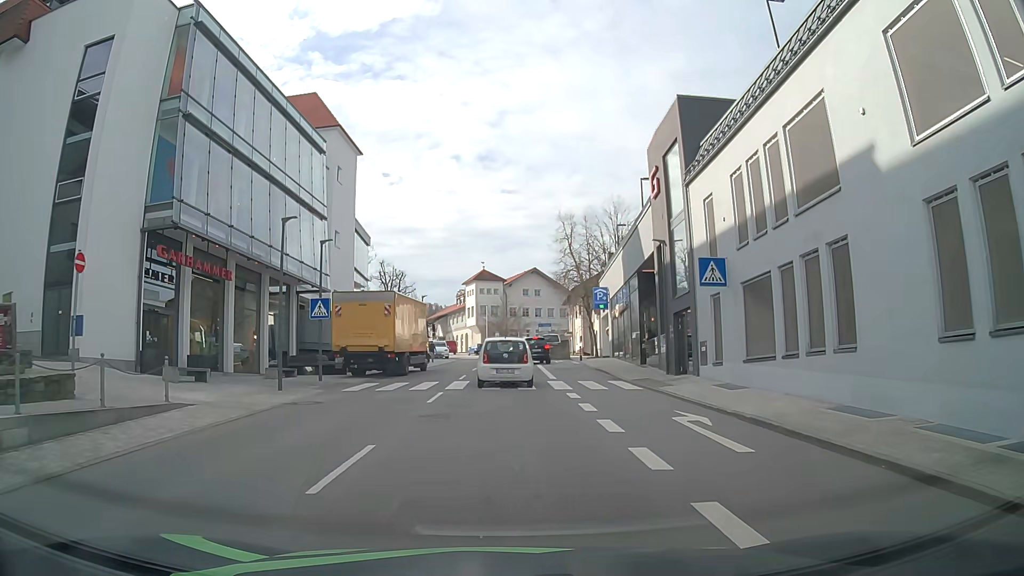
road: tertiary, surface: asphalt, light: Day
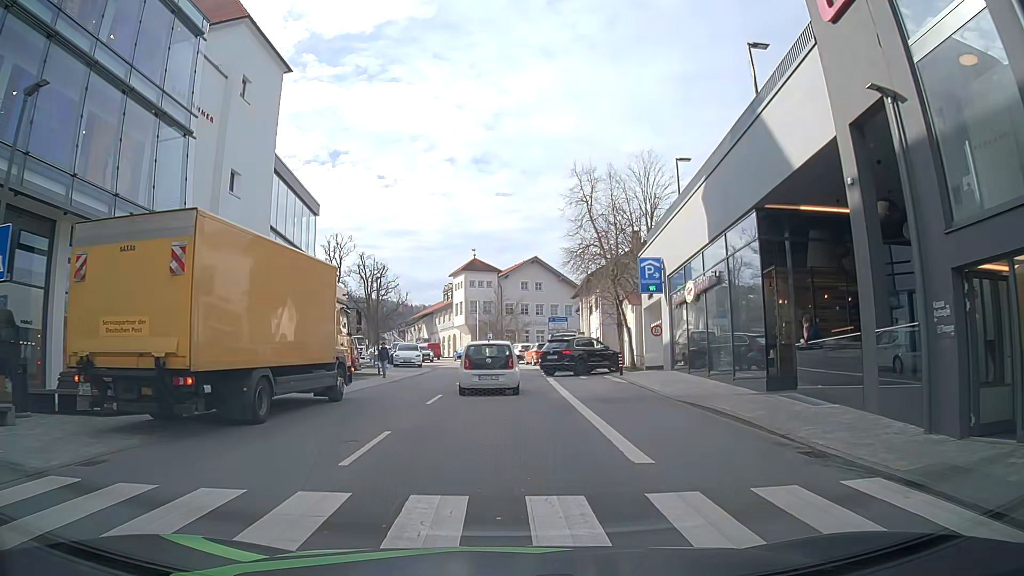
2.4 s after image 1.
(+0.1, +16.9) m; +1°
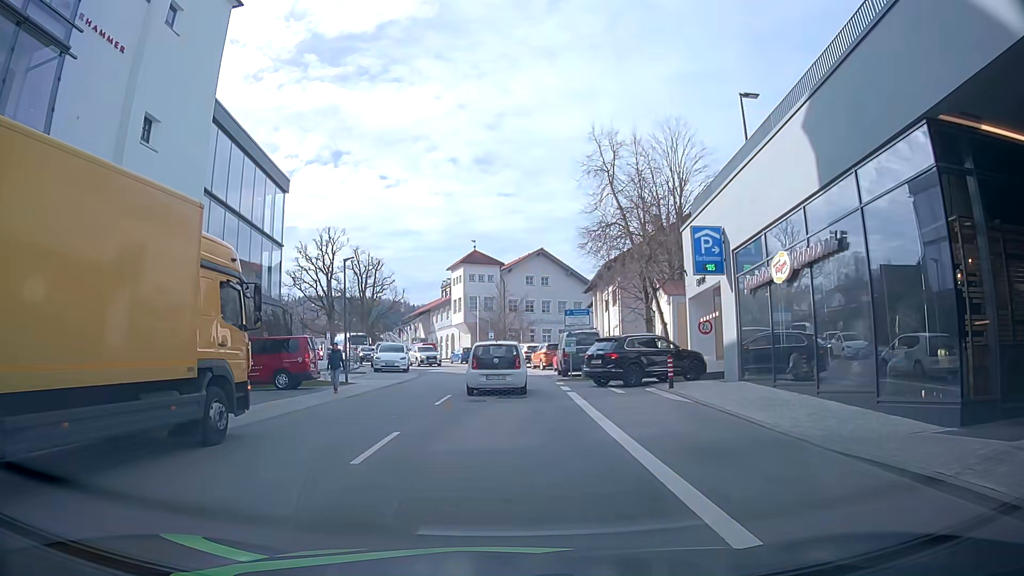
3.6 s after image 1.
(0.0, +7.9) m; +2°
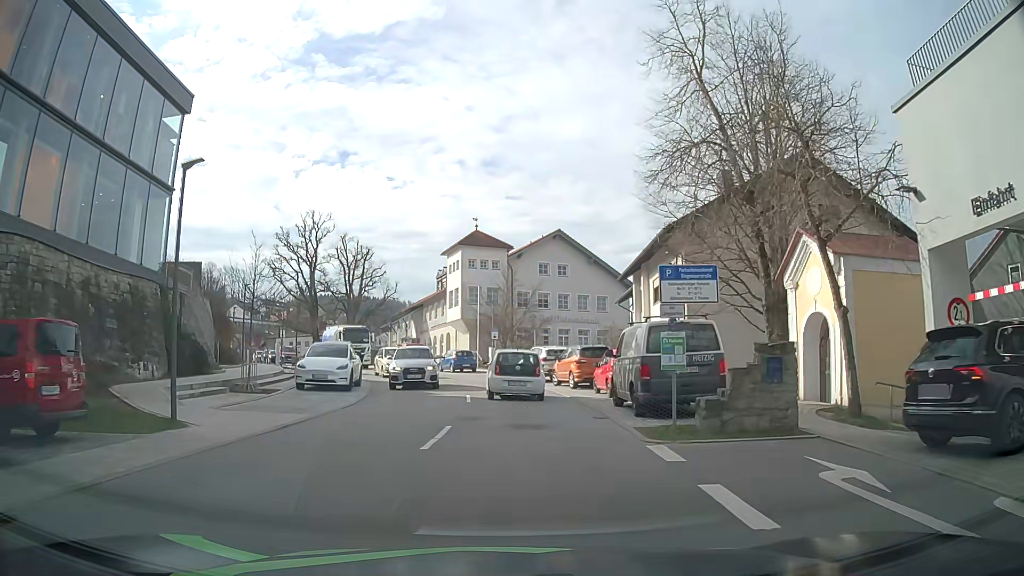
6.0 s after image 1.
(-0.6, +15.4) m; -2°
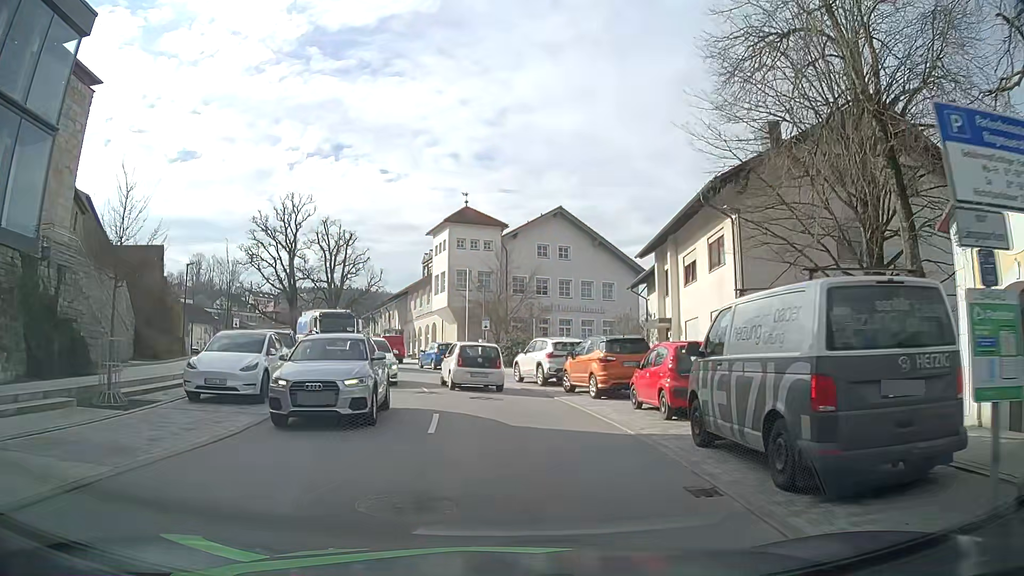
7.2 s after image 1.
(-0.1, +8.0) m; 0°
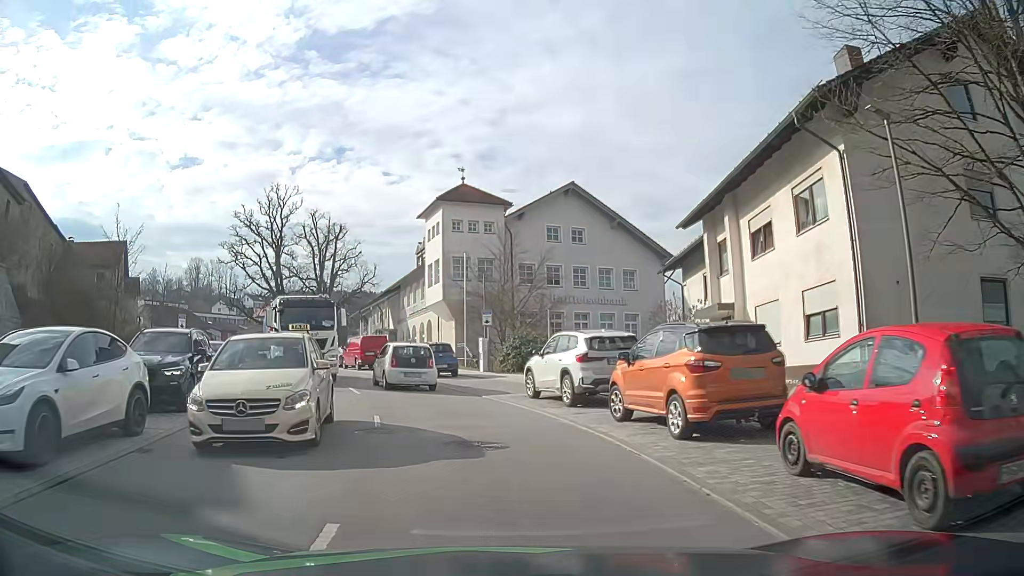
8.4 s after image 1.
(0.0, +8.4) m; -2°
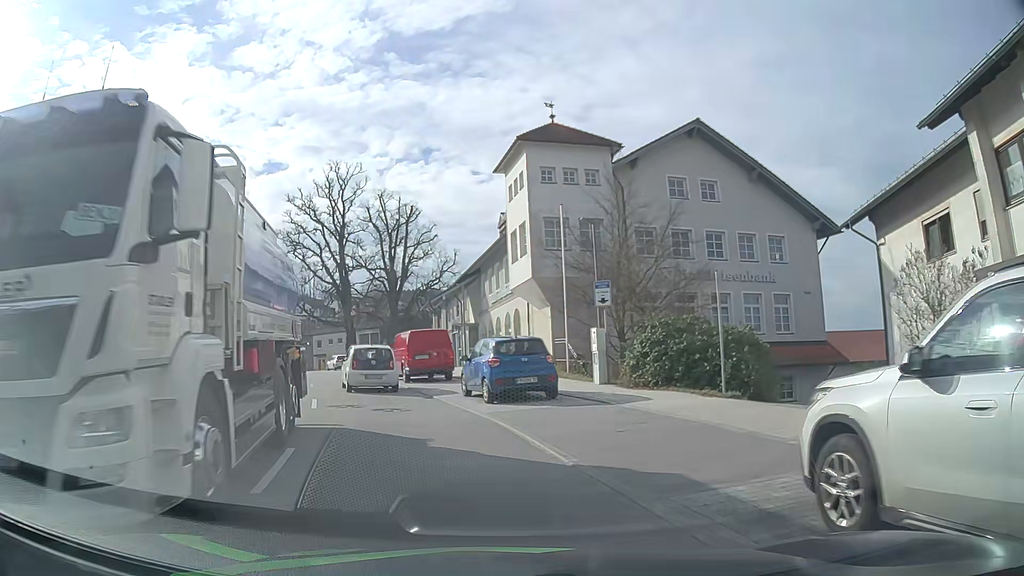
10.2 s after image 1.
(-0.5, +13.2) m; -8°
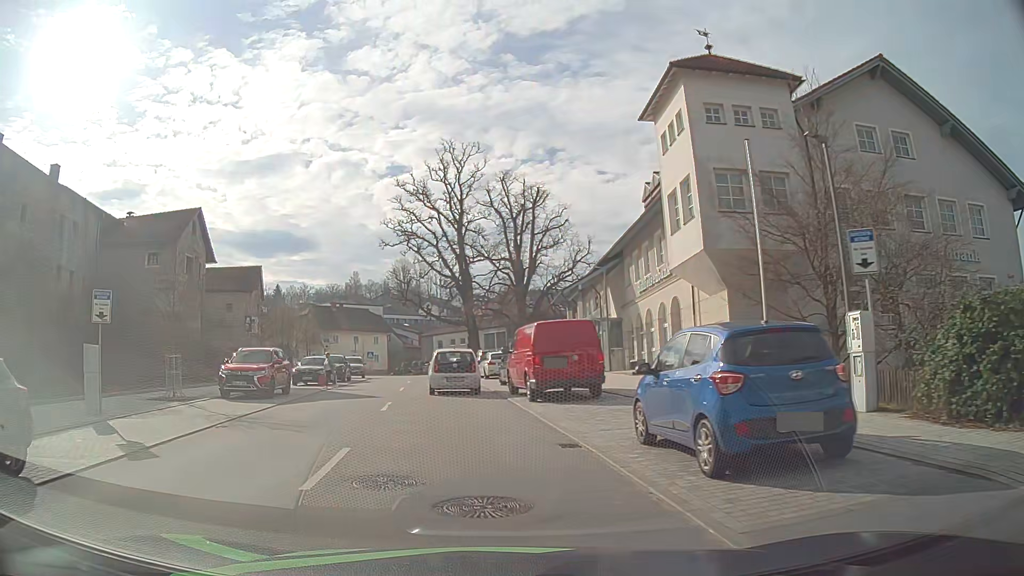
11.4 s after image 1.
(-0.7, +8.9) m; -10°
(-1, +10) (-2, +20) (-3, +30) (-5, +40) (-6, +50) (-8, +59) (-12, +69) (-17, +77) (-24, +84) (-32, +90) m
